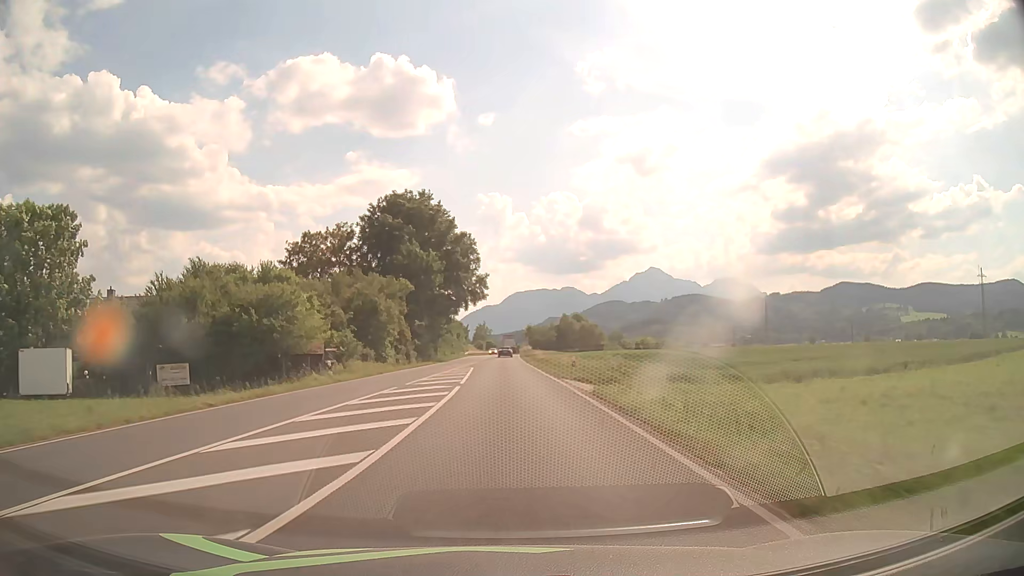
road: primary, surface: asphalt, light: Day
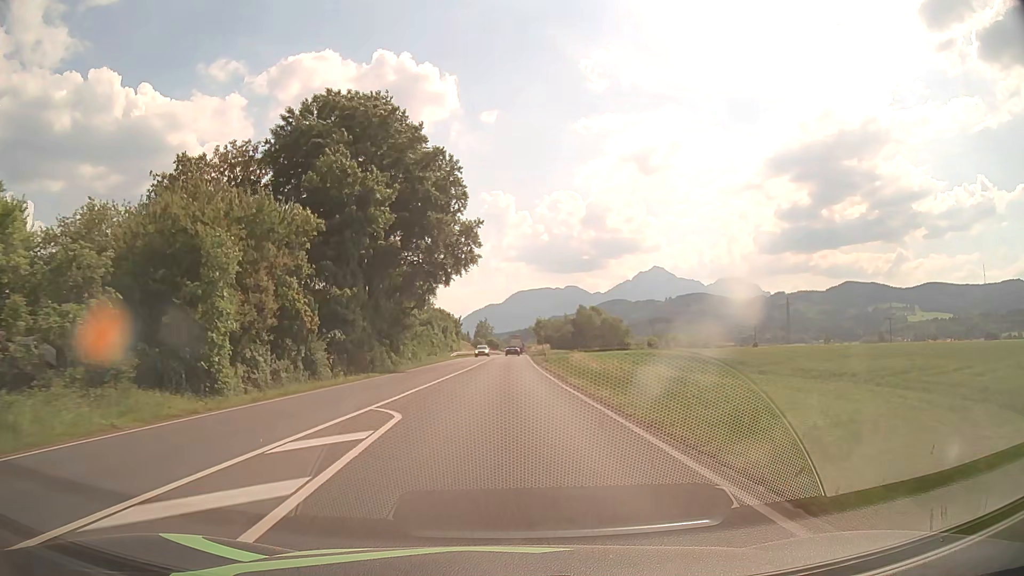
(-0.2, +32.3) m; 0°
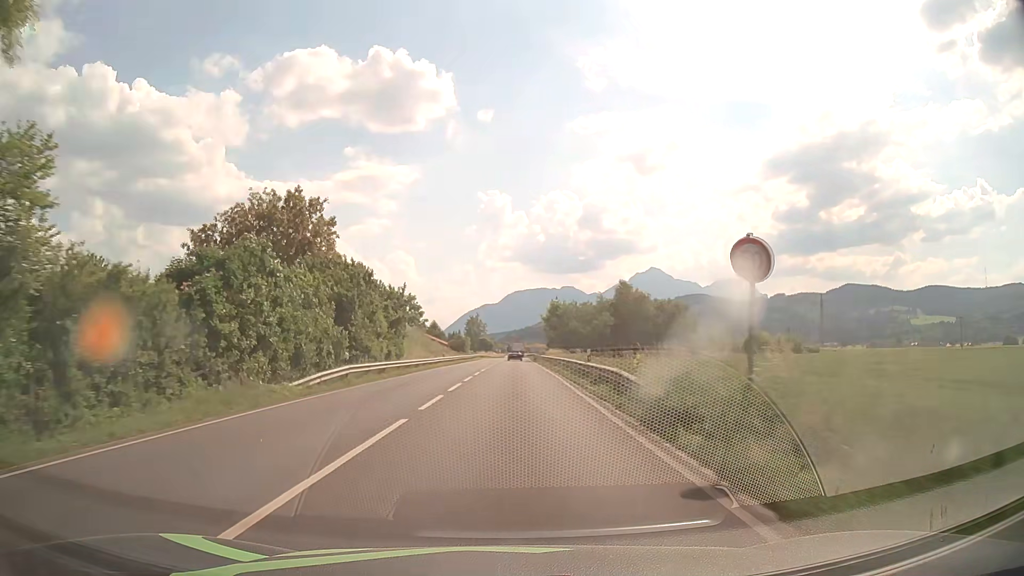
(+0.2, +53.9) m; 0°
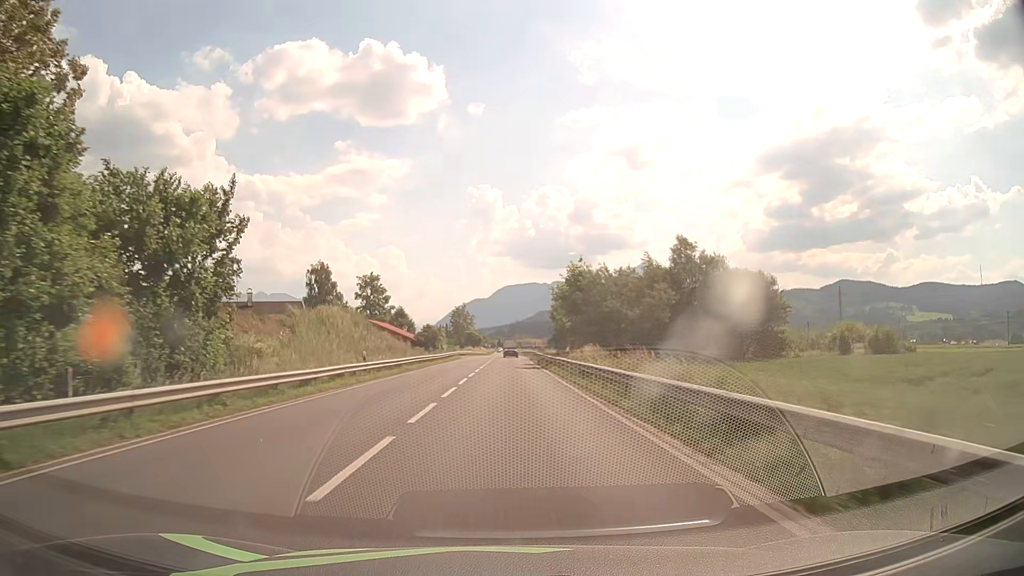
(+0.2, +32.4) m; +1°
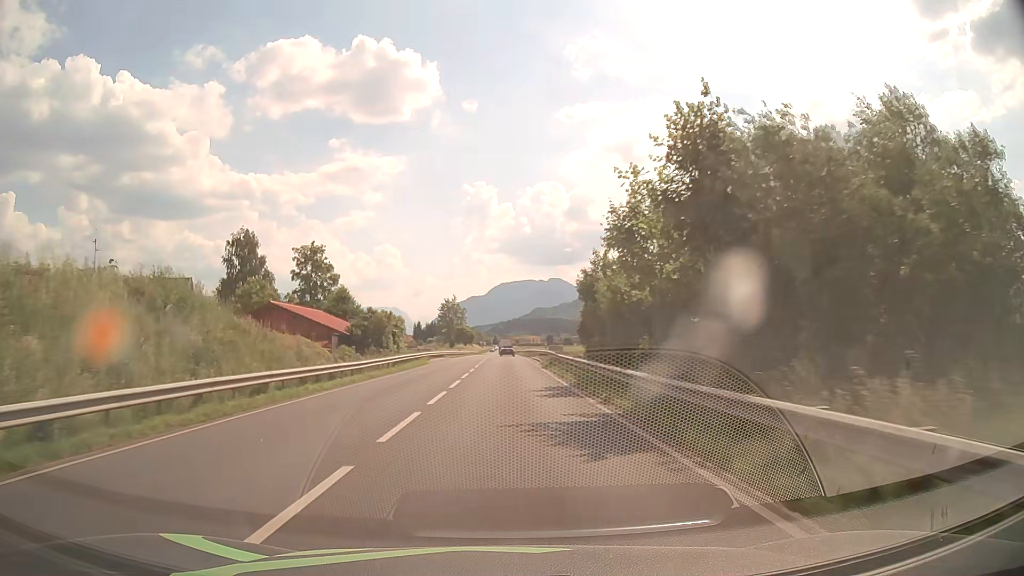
(+0.2, +32.5) m; 0°
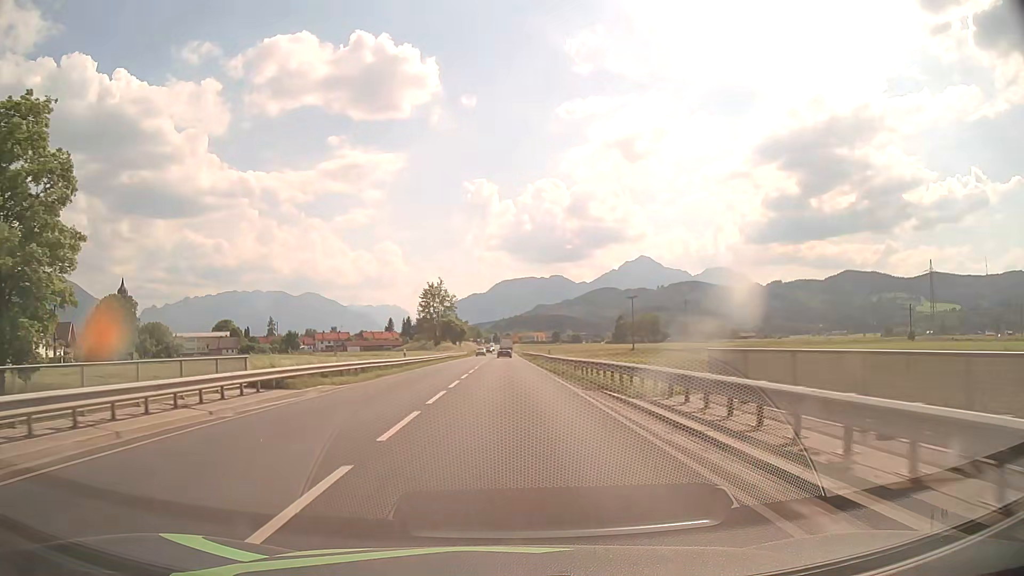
(-0.1, +54.1) m; 0°
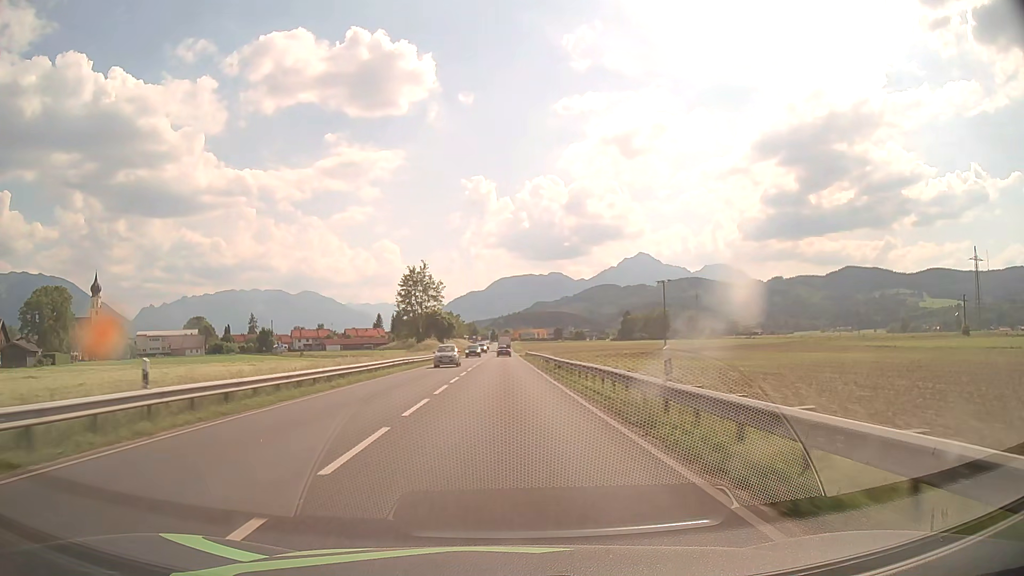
(+0.1, +32.4) m; 0°
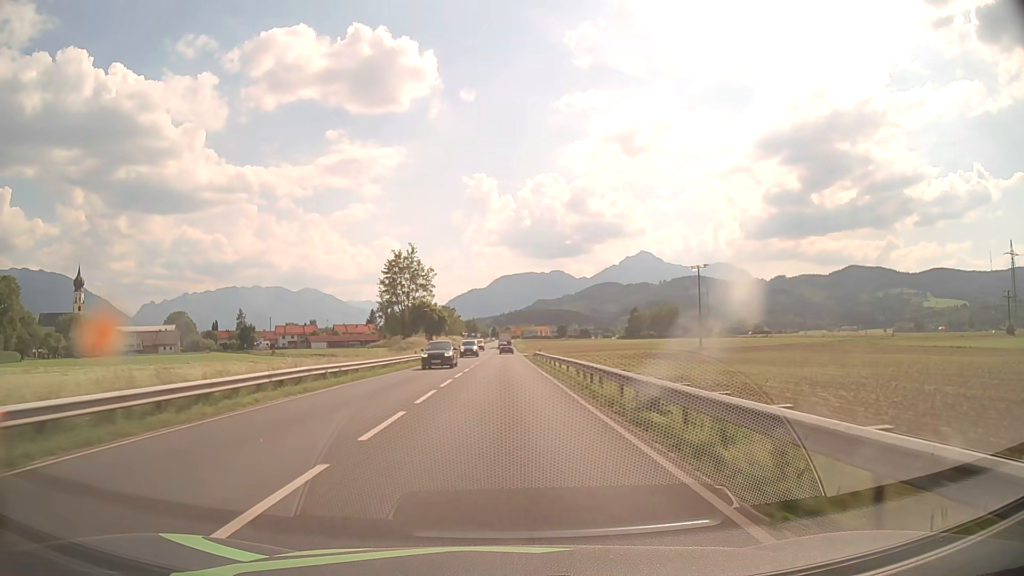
(0.0, +21.7) m; 0°
(0, +10) (0, +20) (0, +30) (0, +40) (0, +50) (0, +60) (0, +70) (0, +80) (0, +90) (0, +100) m
